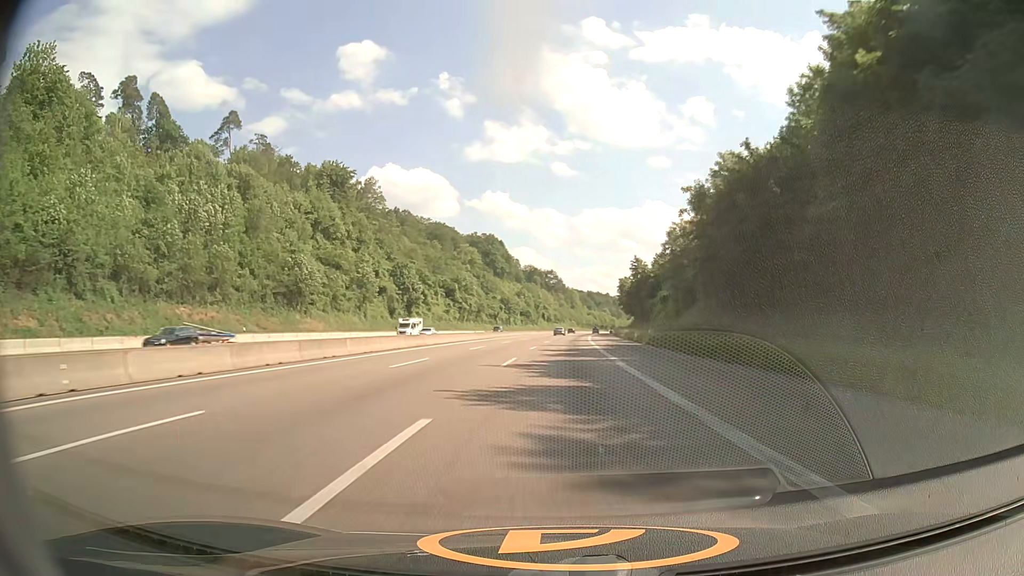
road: motorway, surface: asphalt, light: Day
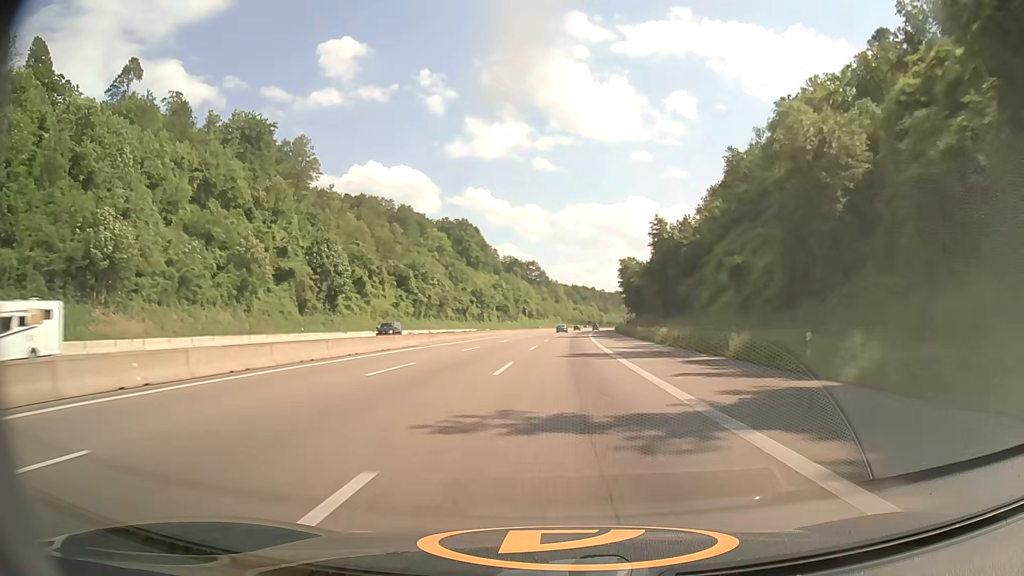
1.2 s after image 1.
(+0.5, +38.7) m; +1°
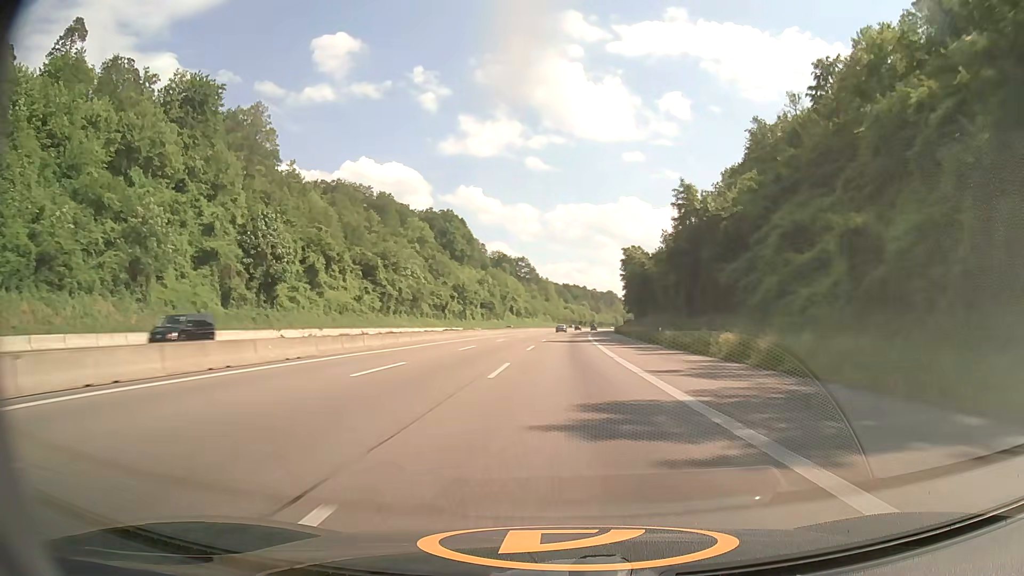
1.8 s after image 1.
(+0.1, +19.3) m; +1°
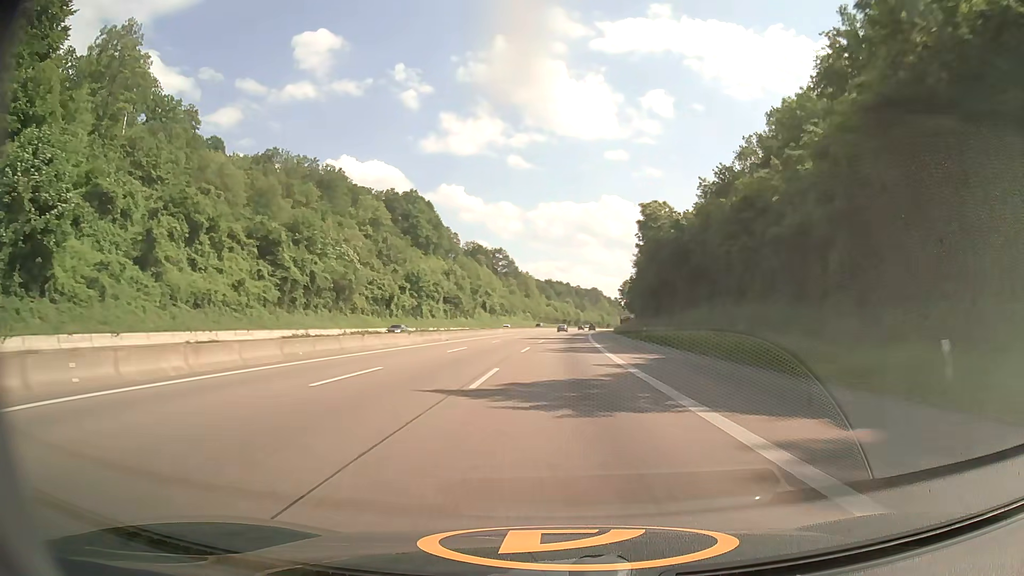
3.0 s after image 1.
(+0.6, +38.4) m; +2°
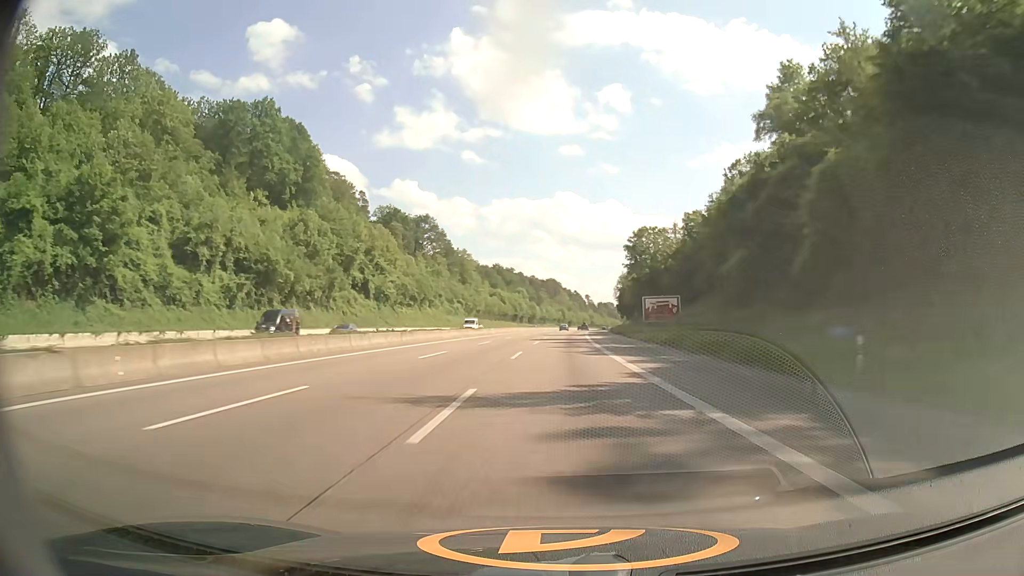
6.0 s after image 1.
(+2.9, +95.8) m; +4°
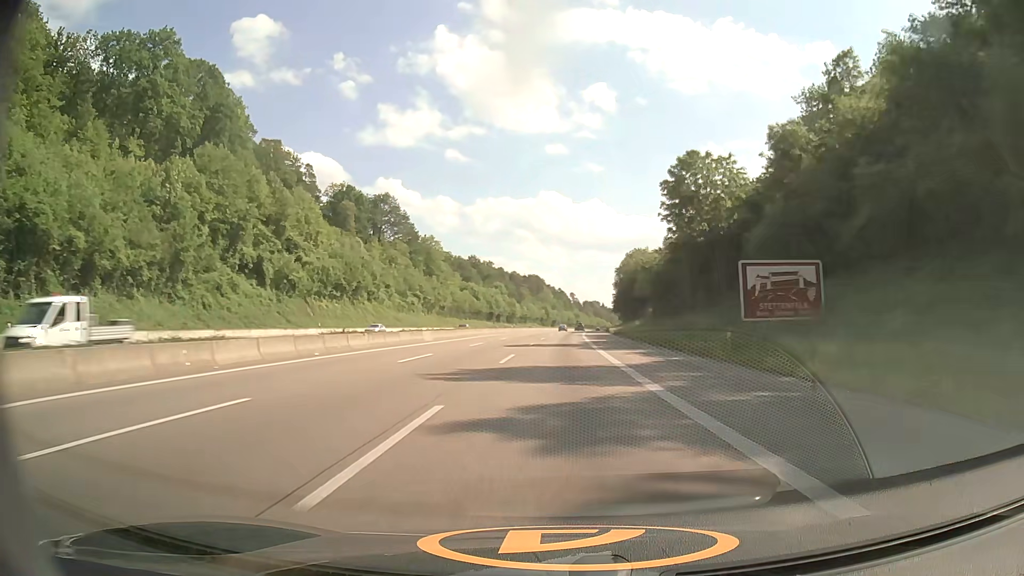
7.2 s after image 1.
(+0.5, +38.1) m; +1°
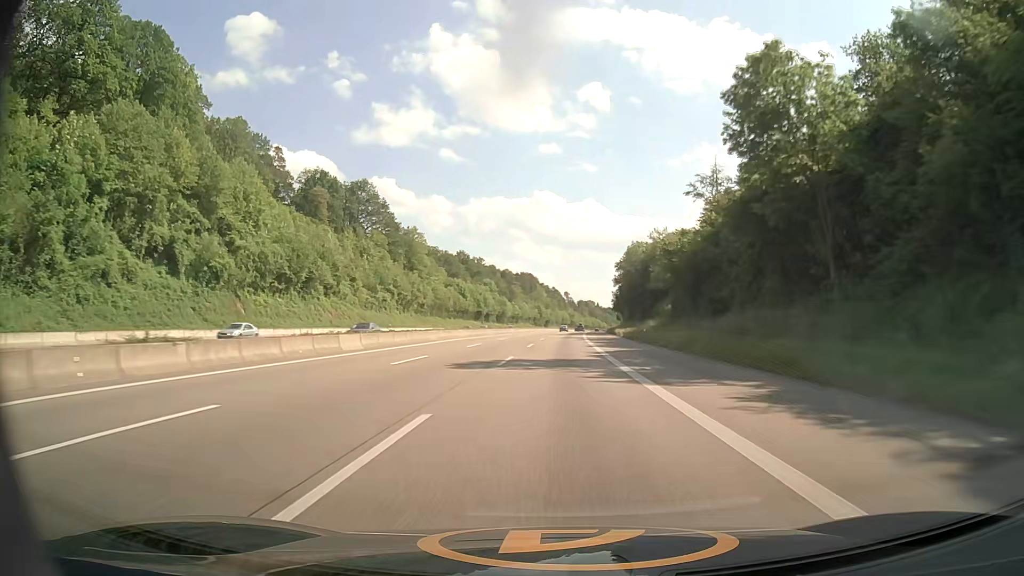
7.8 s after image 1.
(+0.1, +19.1) m; +1°
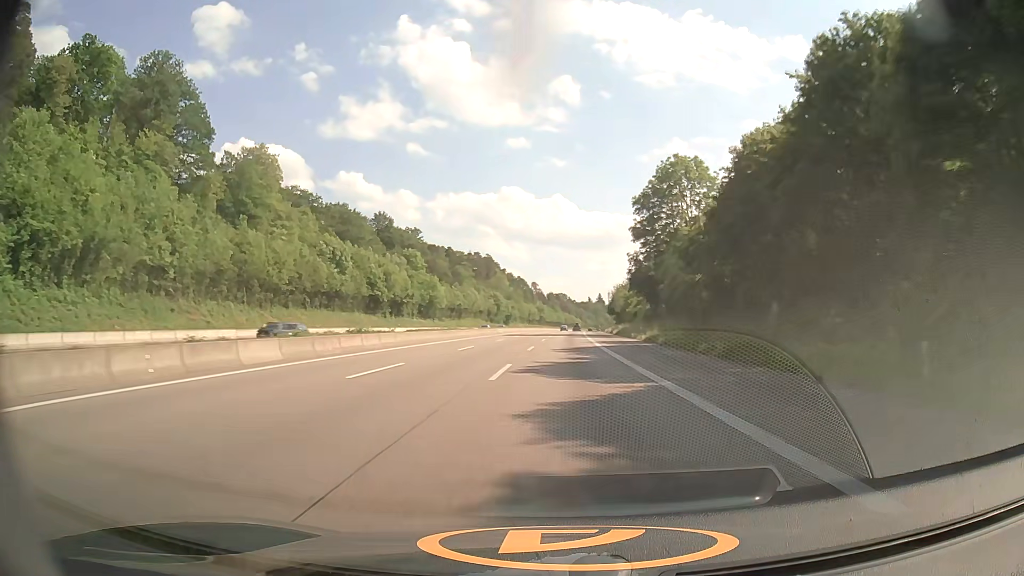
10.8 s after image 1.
(+2.1, +95.3) m; +3°
(0, +10) (0, +20) (0, +30) (0, +40) (+1, +50) (+1, +60) (+1, +70) (+2, +80) (+2, +90) (+3, +100) m
